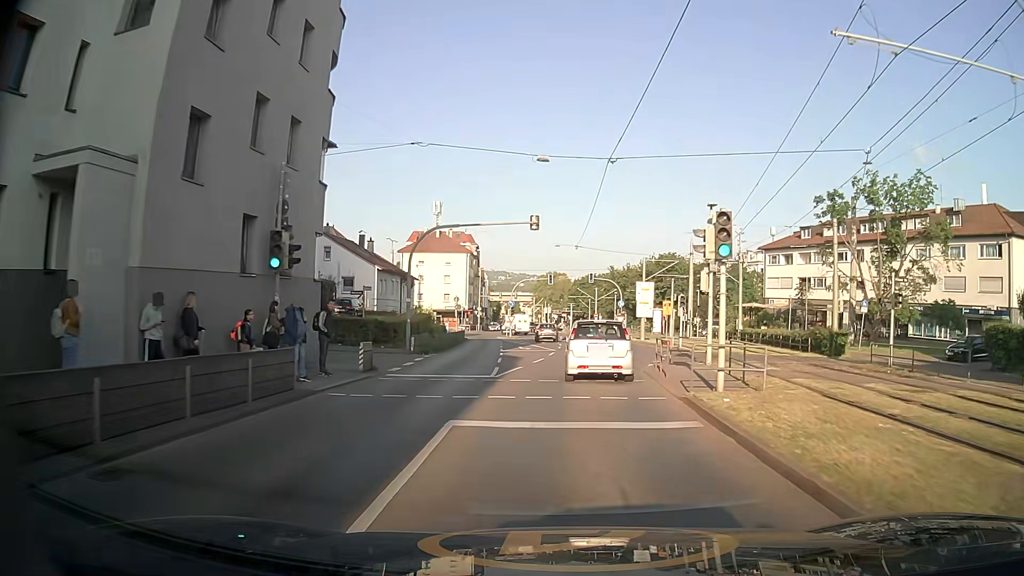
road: secondary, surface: asphalt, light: Day
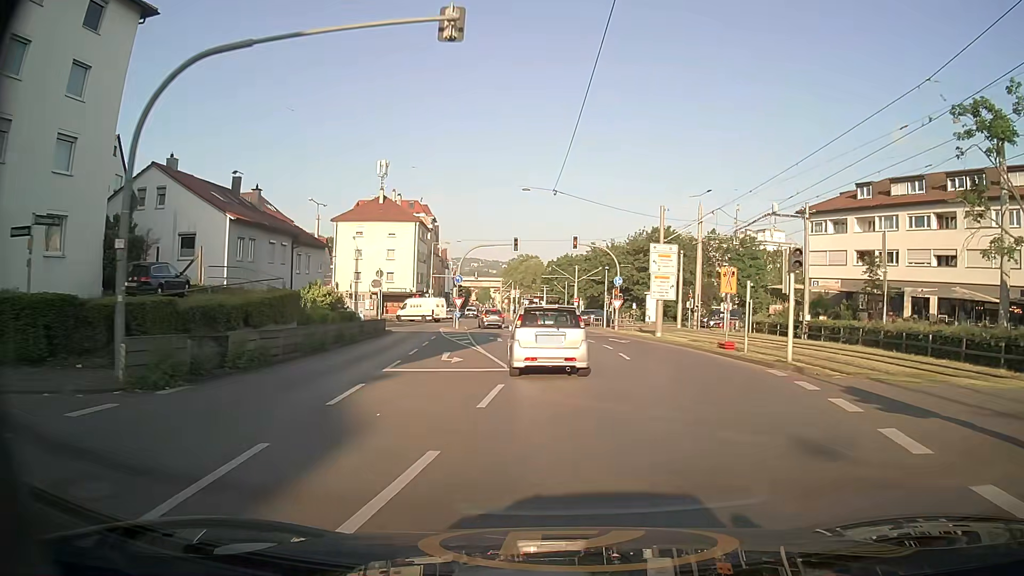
(+0.6, +21.9) m; +2°
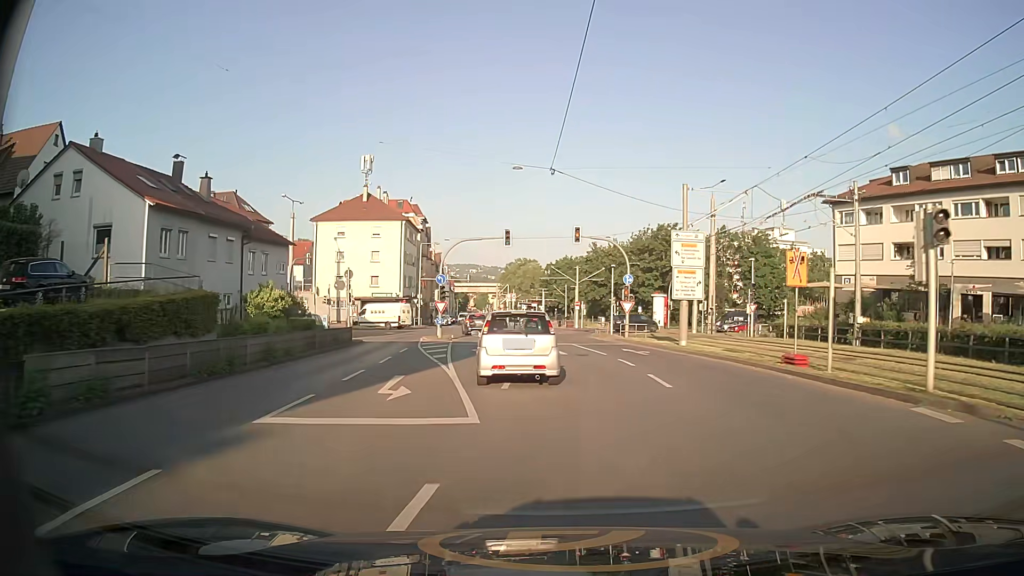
(+0.1, +7.2) m; +1°
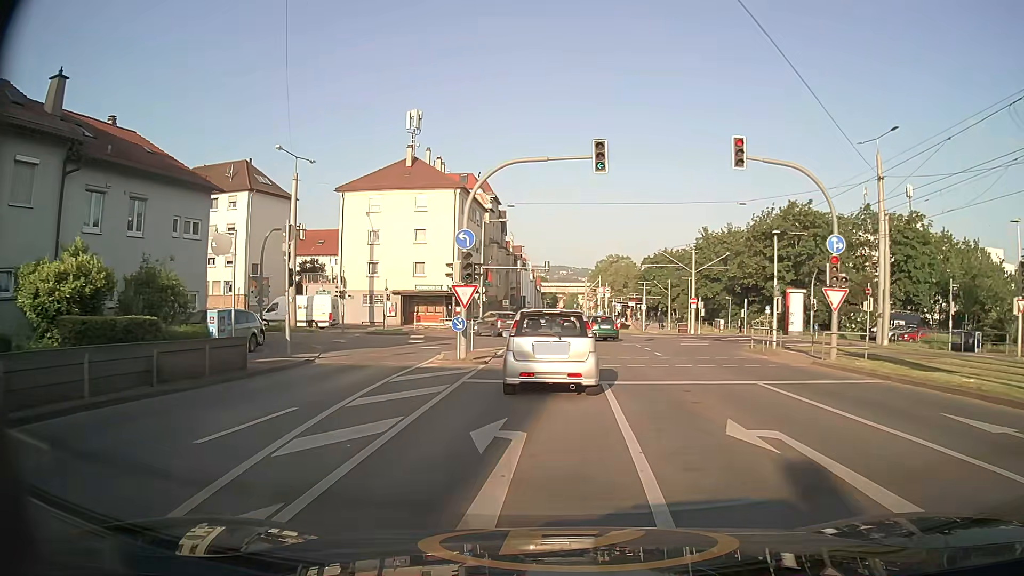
(-1.4, +20.7) m; -9°
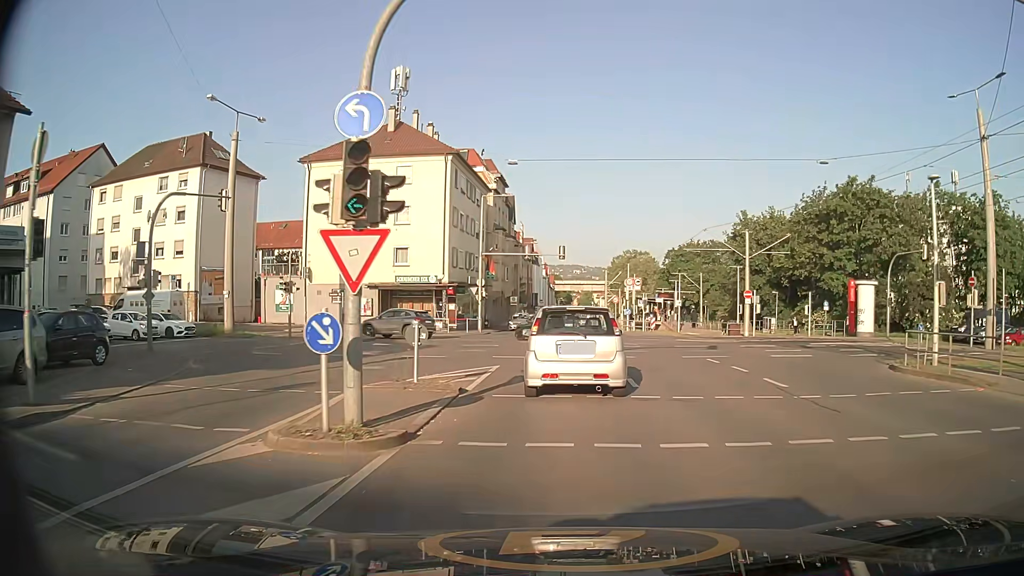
(-0.1, +12.4) m; -2°
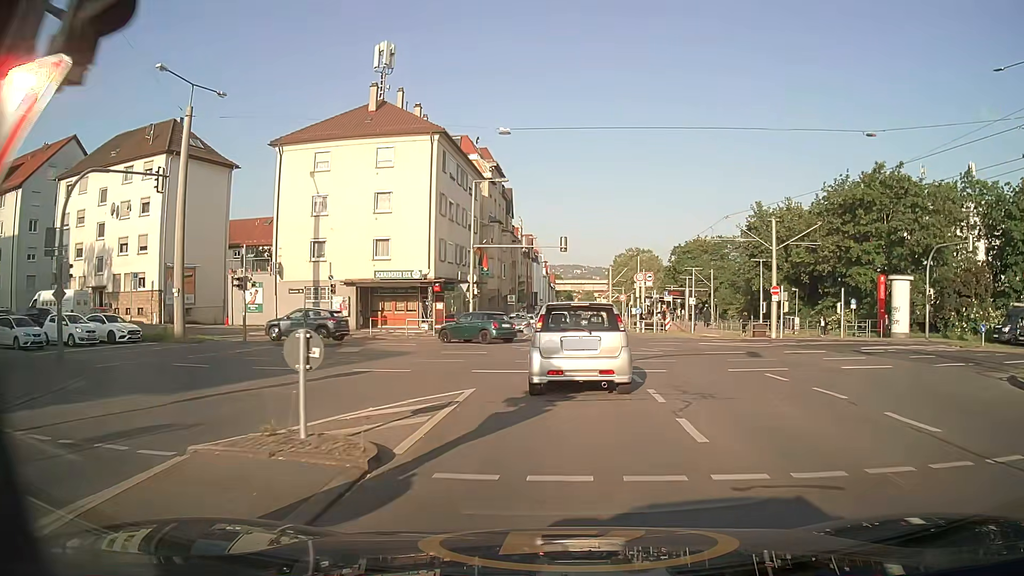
(+0.1, +5.6) m; 0°
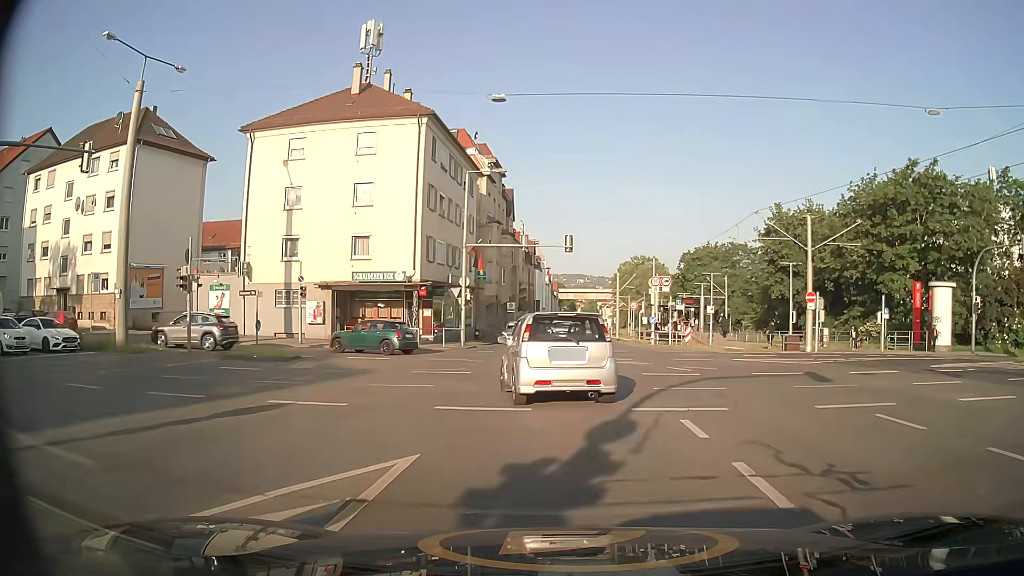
(0.0, +5.4) m; 0°
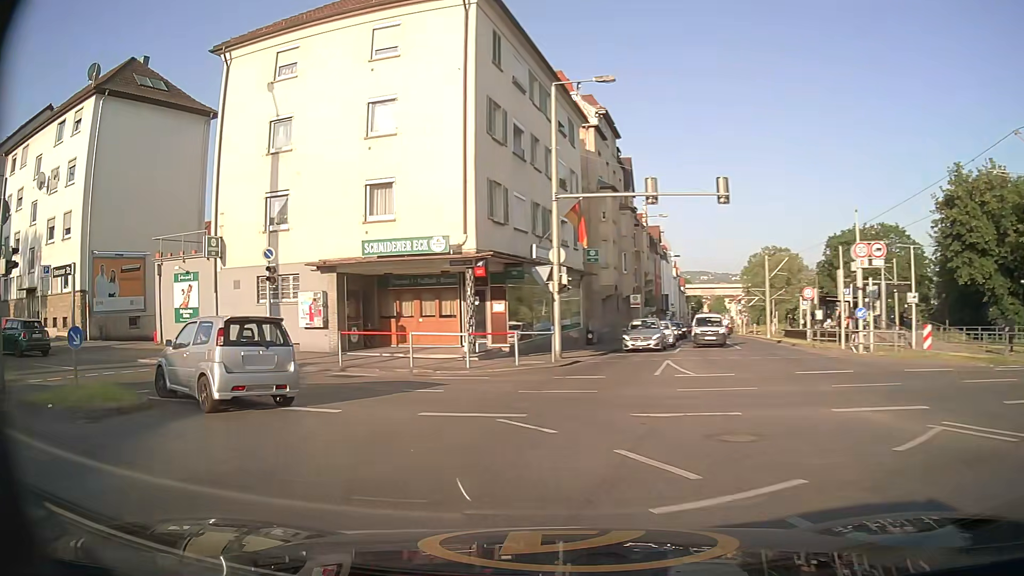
(-0.5, +15.1) m; -10°
(-3, +9) (-11, +15) (-21, +17) (-30, +20) (-40, +23) (-49, +26) (-59, +29) (-68, +33) (-78, +36) (-87, +39) m
